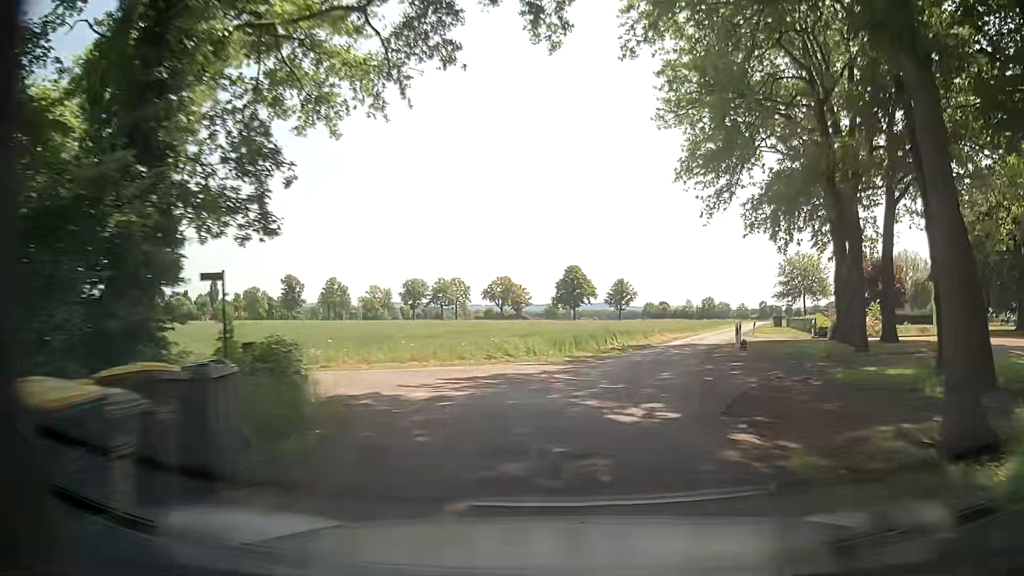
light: Day
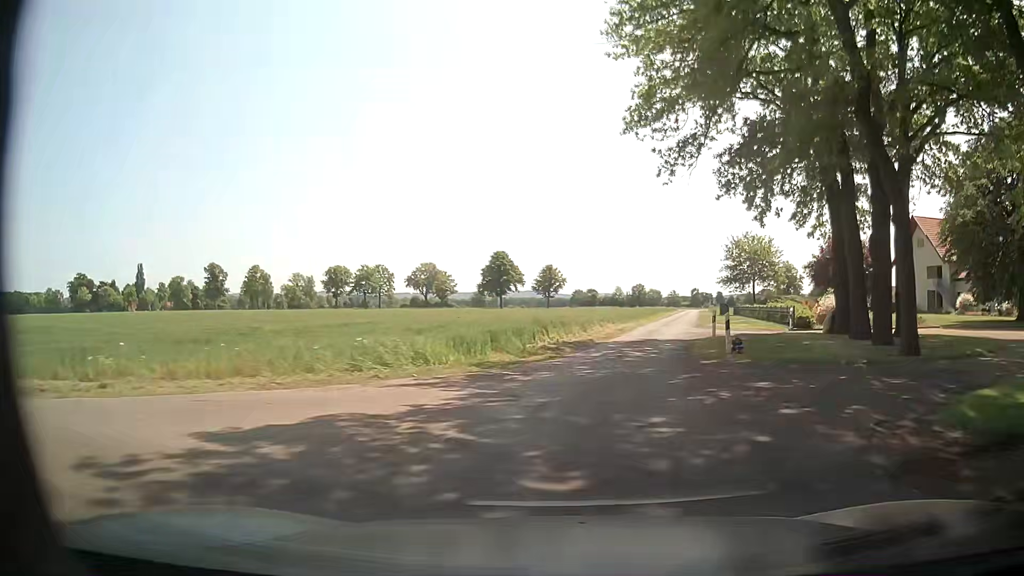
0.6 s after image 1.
(+0.4, +8.2) m; +5°
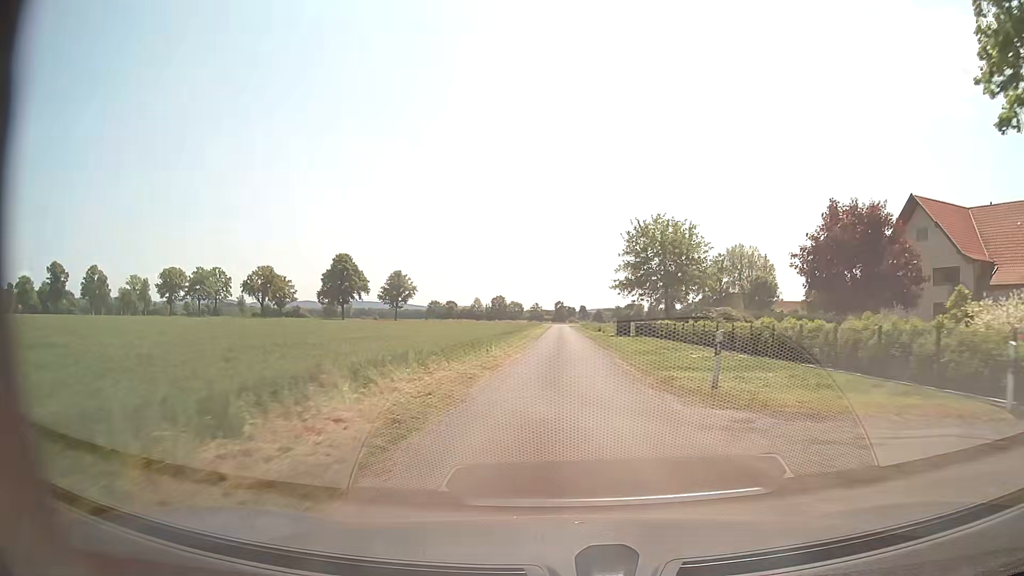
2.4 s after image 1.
(+3.3, +26.2) m; +12°
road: unclassified
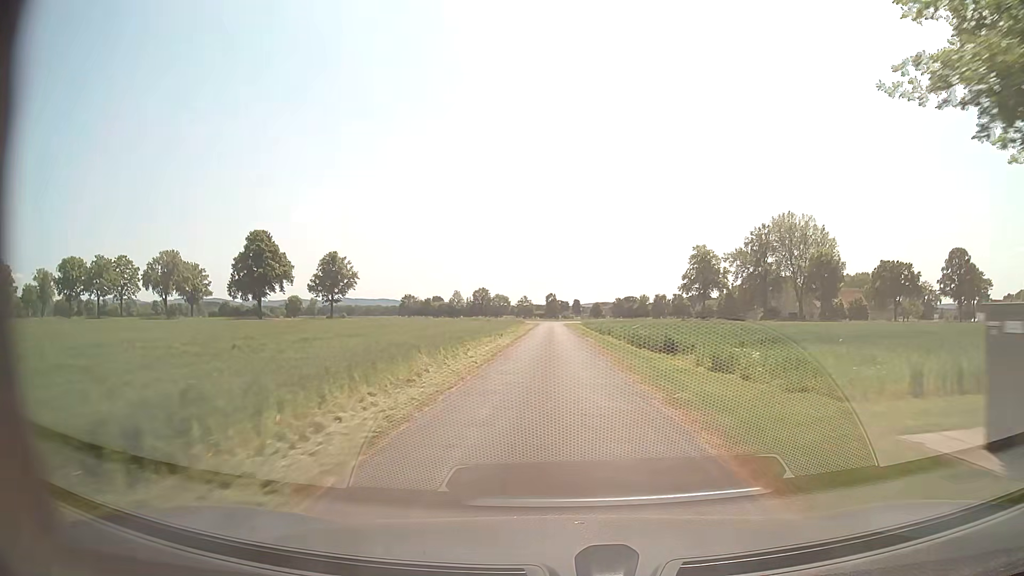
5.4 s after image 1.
(+1.0, +50.6) m; +1°
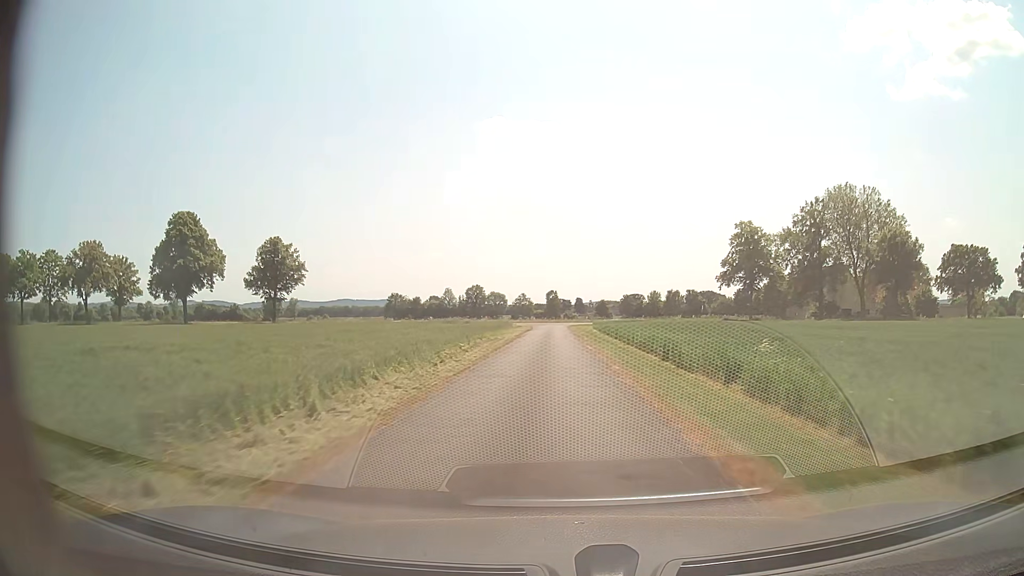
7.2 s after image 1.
(0.0, +31.3) m; 0°
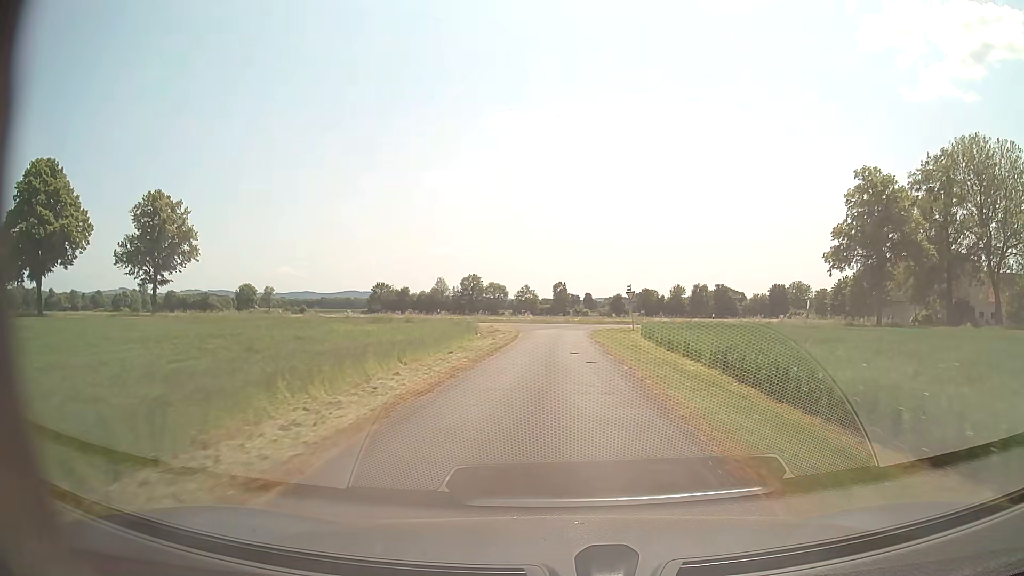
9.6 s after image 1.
(-0.2, +39.2) m; -1°
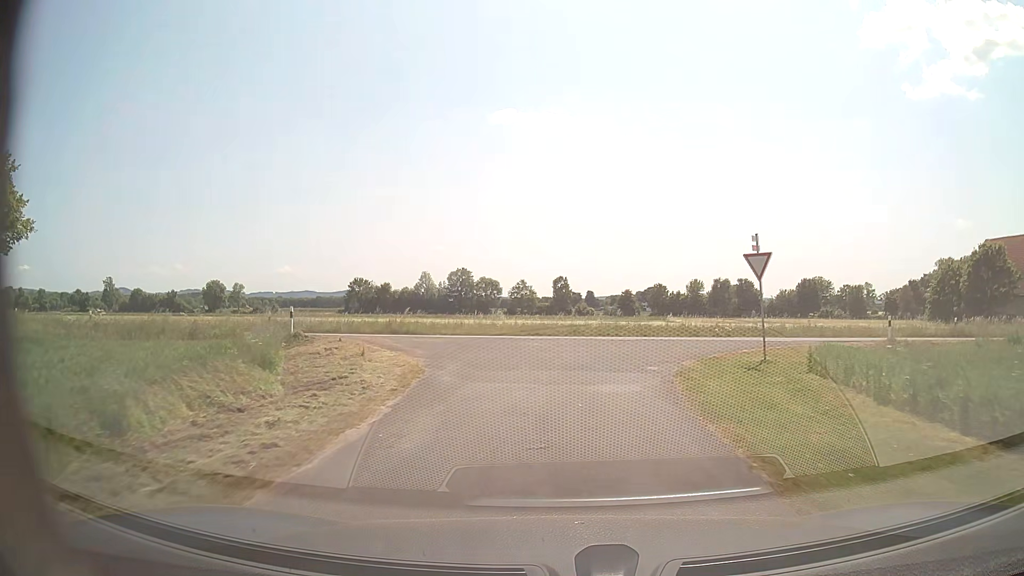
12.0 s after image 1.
(+0.4, +30.9) m; +1°
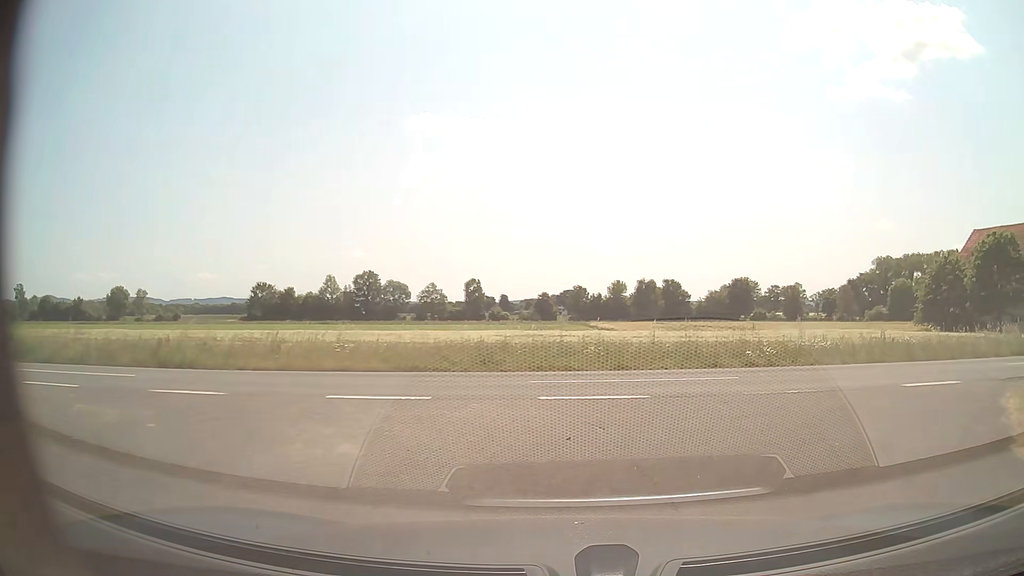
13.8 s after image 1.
(+0.1, +14.3) m; +7°
(+3, +9) (+11, +15) (+21, +16) (+31, +18) (+41, +19) (+51, +20) (+61, +22) (+70, +23) (+80, +25) (+90, +26) m
